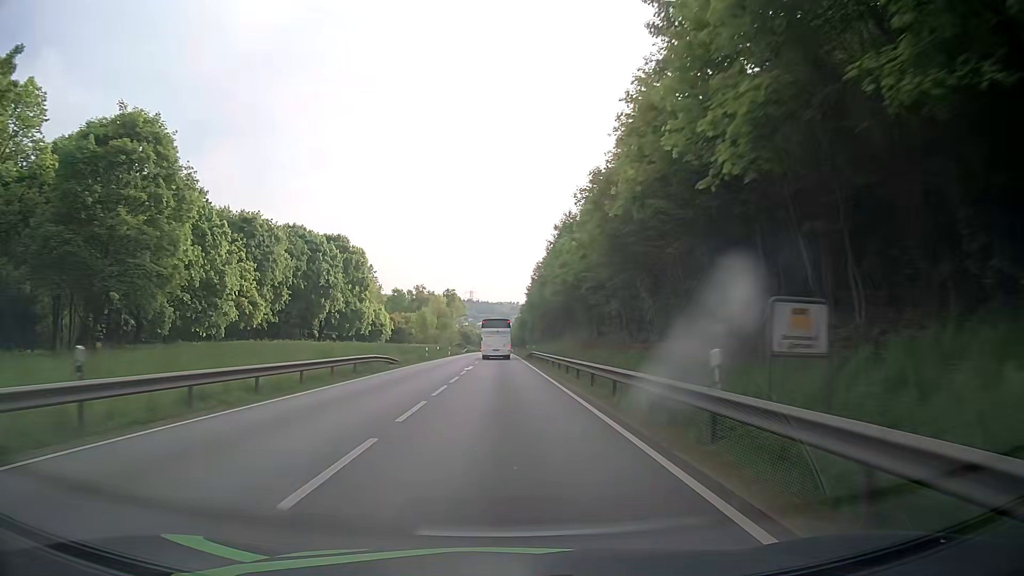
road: primary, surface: asphalt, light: Day
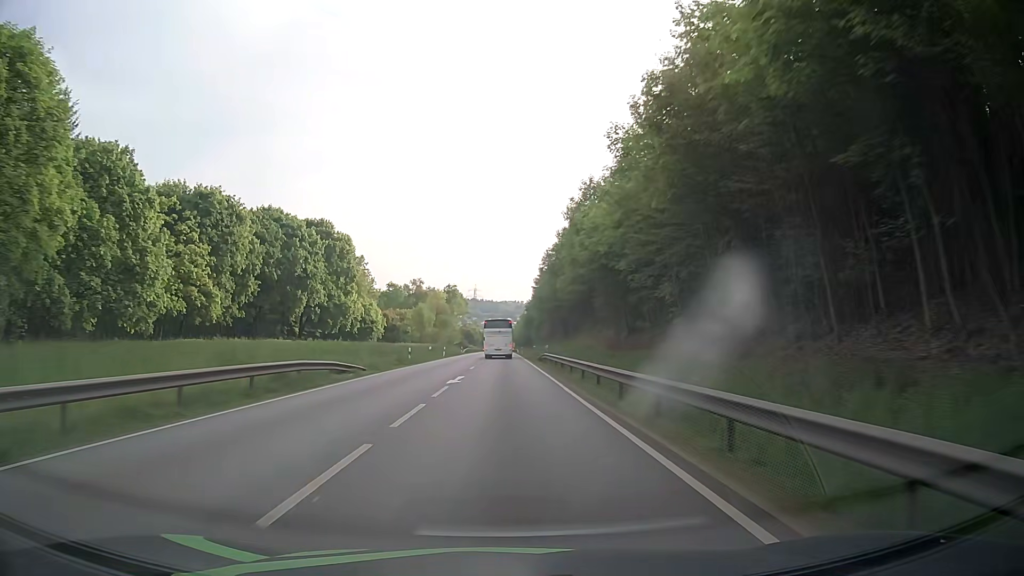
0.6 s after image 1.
(-0.1, +12.6) m; -1°
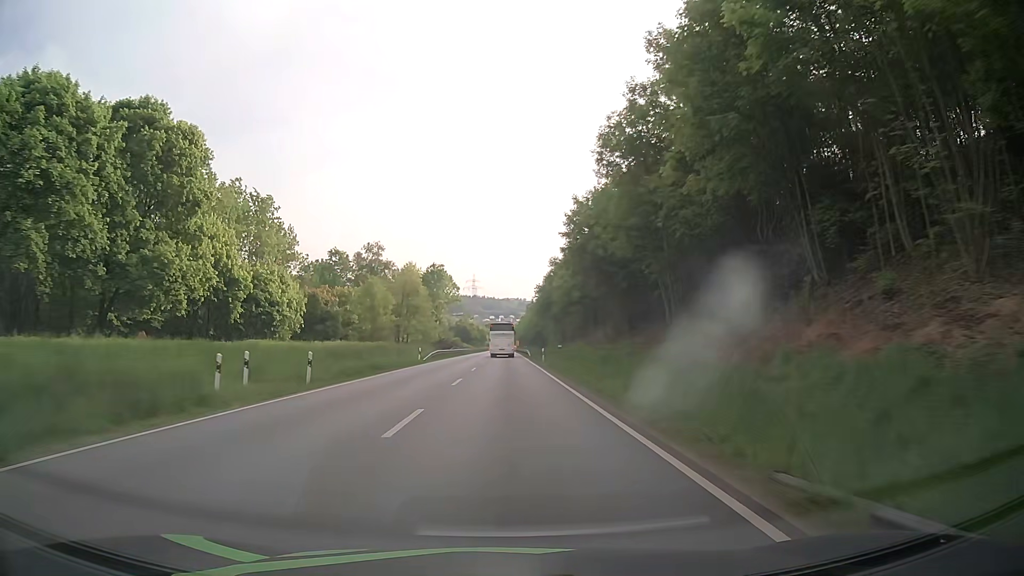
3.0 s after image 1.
(-0.2, +50.2) m; 0°
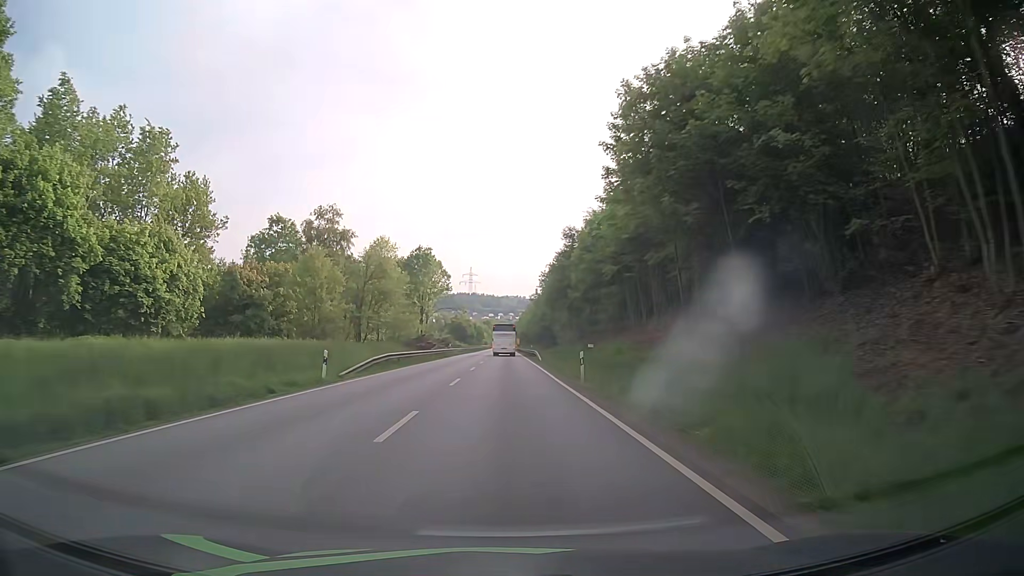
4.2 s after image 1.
(+0.1, +24.9) m; 0°
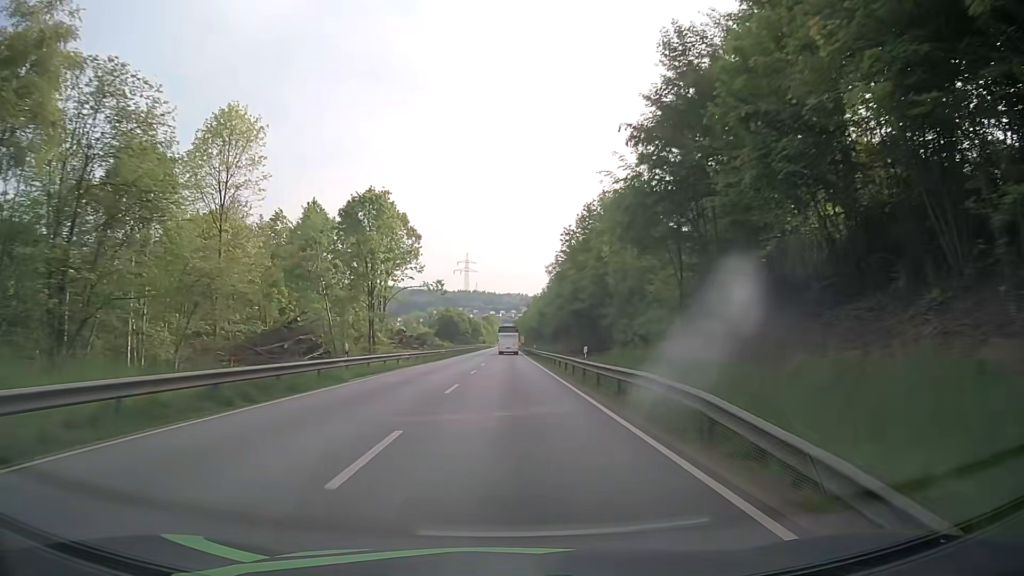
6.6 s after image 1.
(-0.1, +49.7) m; 0°
(0, +10) (0, +20) (0, +30) (0, +40) (0, +50) (0, +60) (0, +70) (+1, +80) (+1, +90) (+1, +100) m
